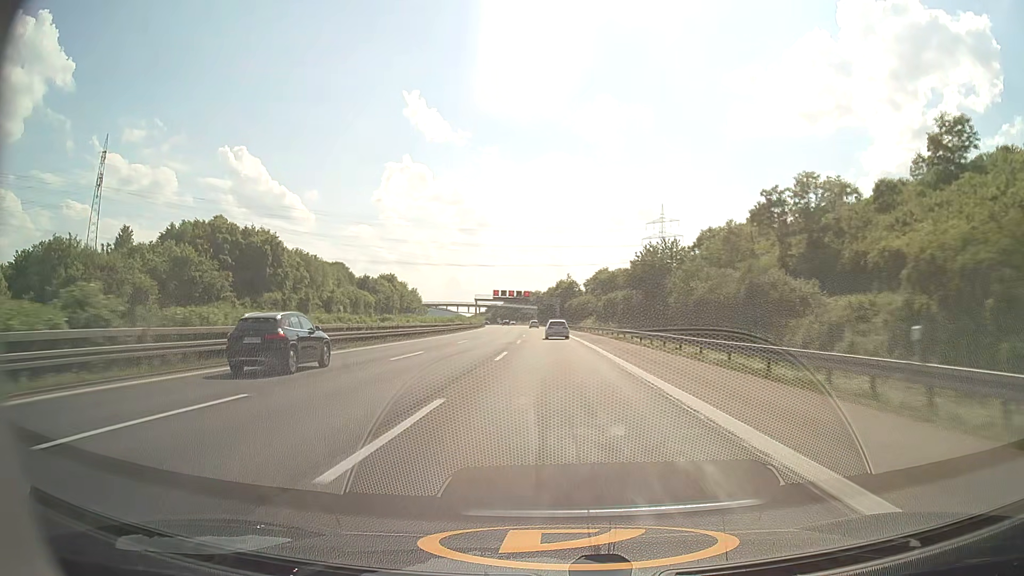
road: motorway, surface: asphalt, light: Day
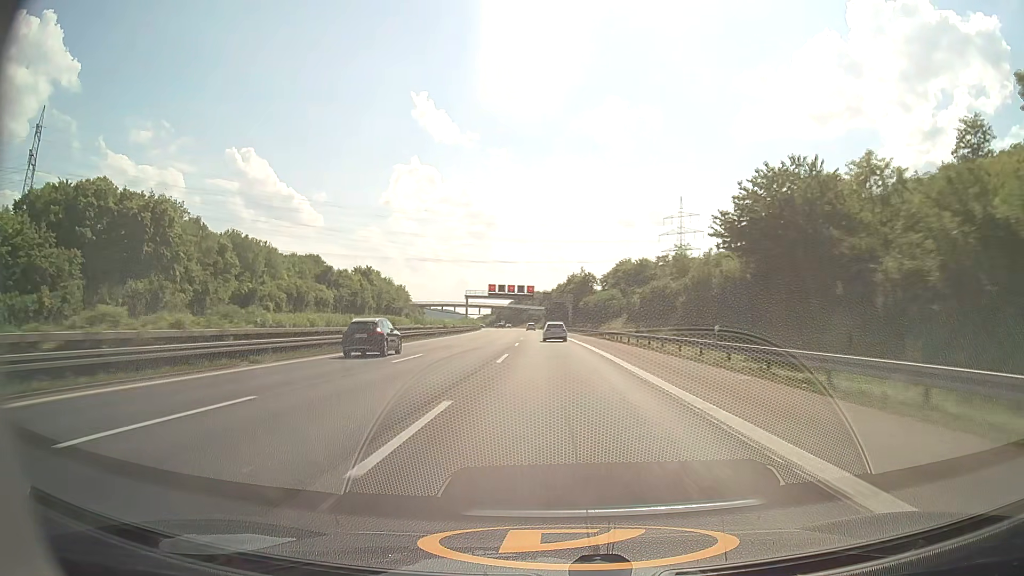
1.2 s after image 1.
(-0.2, +35.6) m; -1°
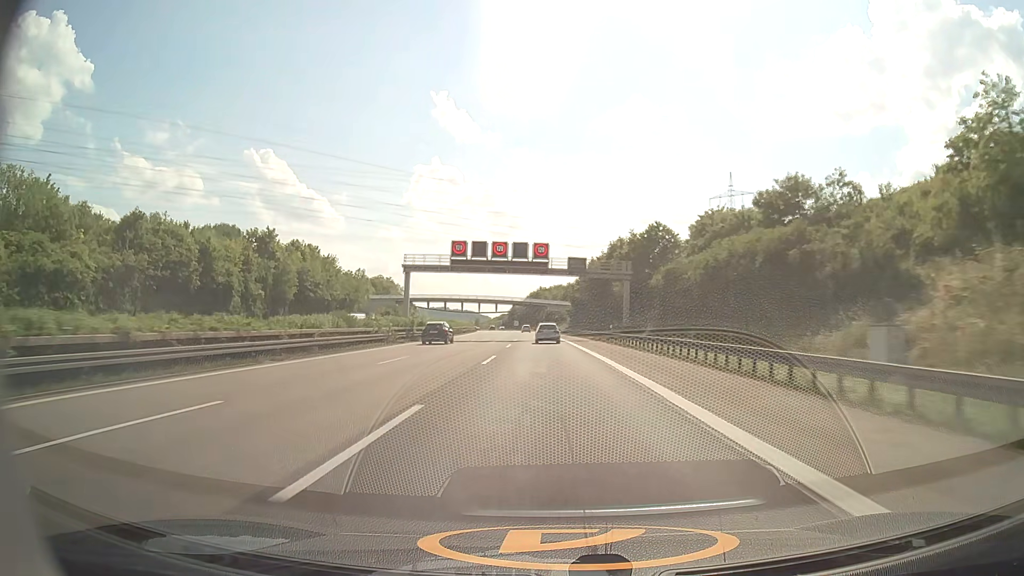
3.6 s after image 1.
(-1.0, +72.1) m; -2°
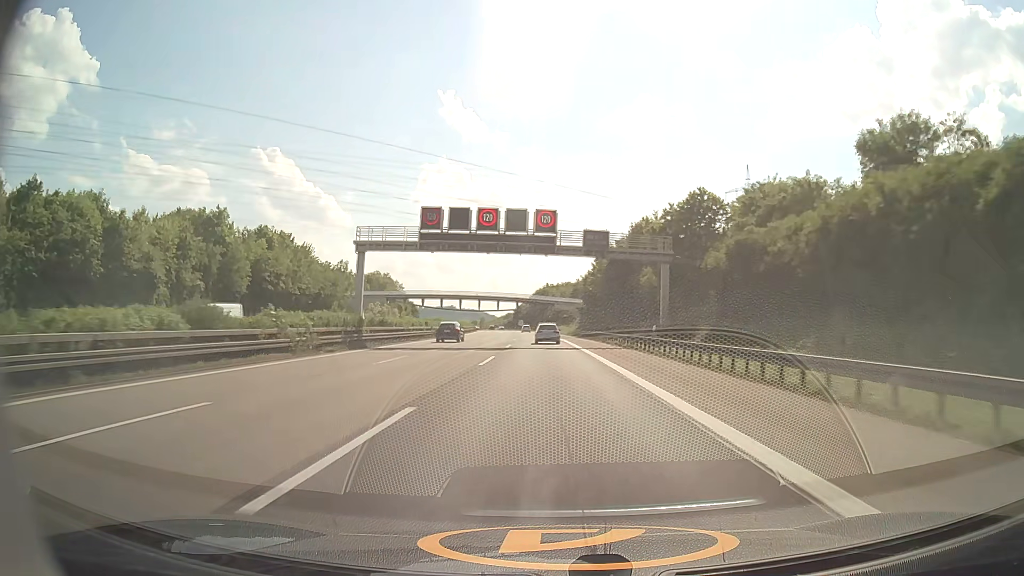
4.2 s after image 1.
(-0.1, +18.3) m; -1°
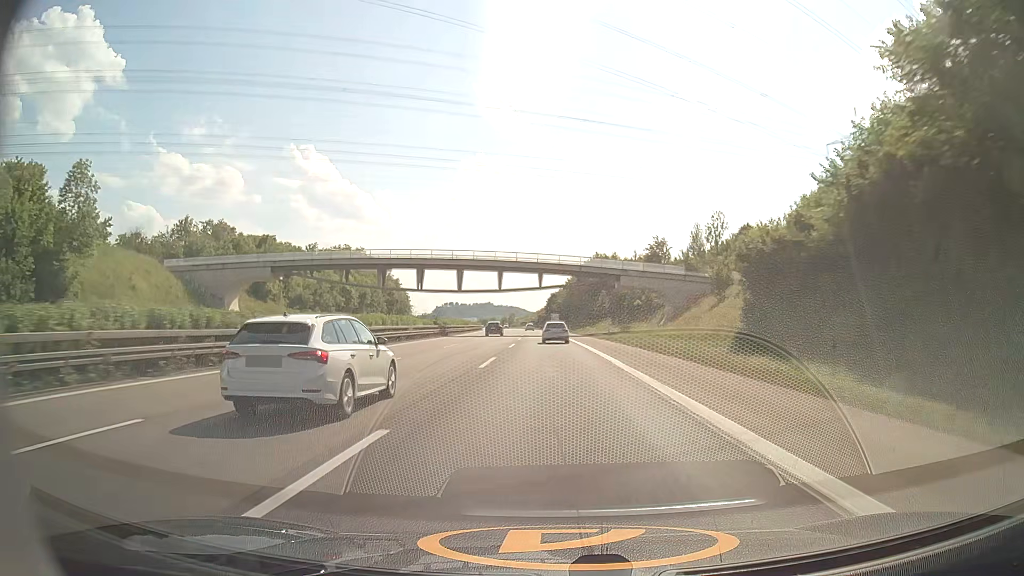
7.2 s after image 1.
(-2.8, +90.9) m; -3°
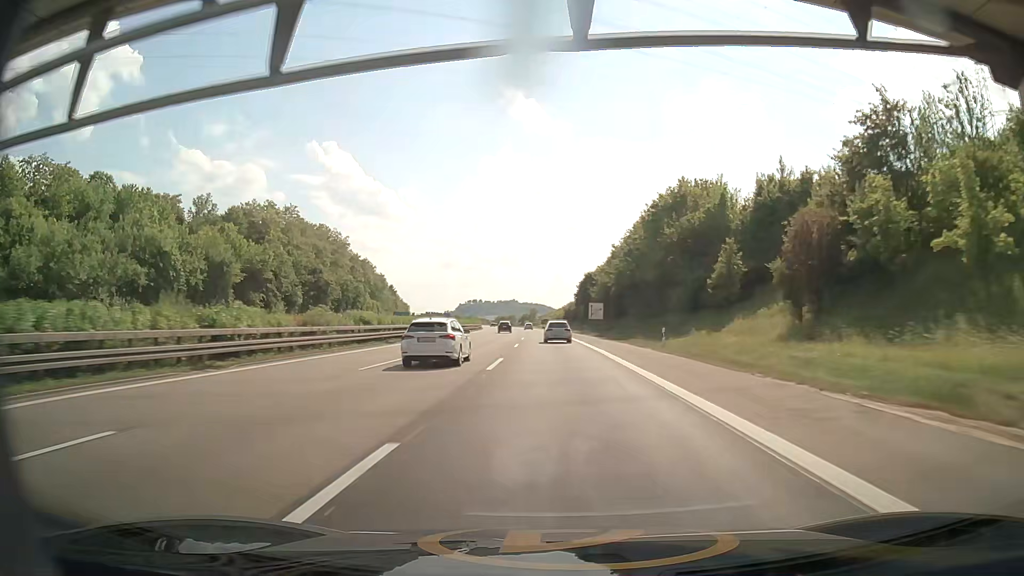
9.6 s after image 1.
(-1.4, +72.0) m; -2°
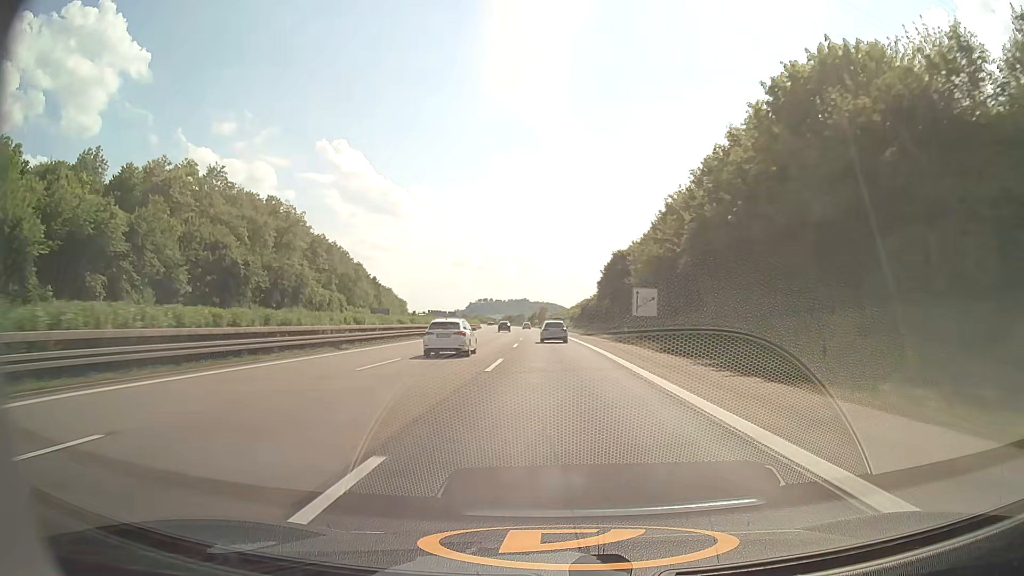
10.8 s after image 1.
(-0.4, +35.8) m; -1°
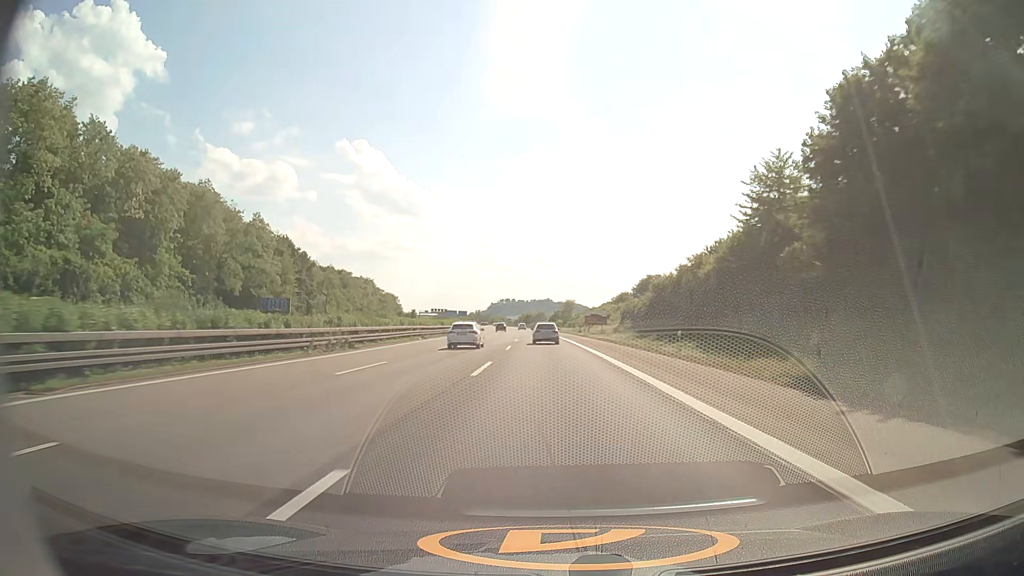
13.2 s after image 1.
(-1.2, +72.0) m; -2°
(0, +10) (0, +20) (0, +30) (0, +40) (-1, +50) (-1, +60) (-1, +70) (-2, +80) (-2, +90) (-3, +100) m
